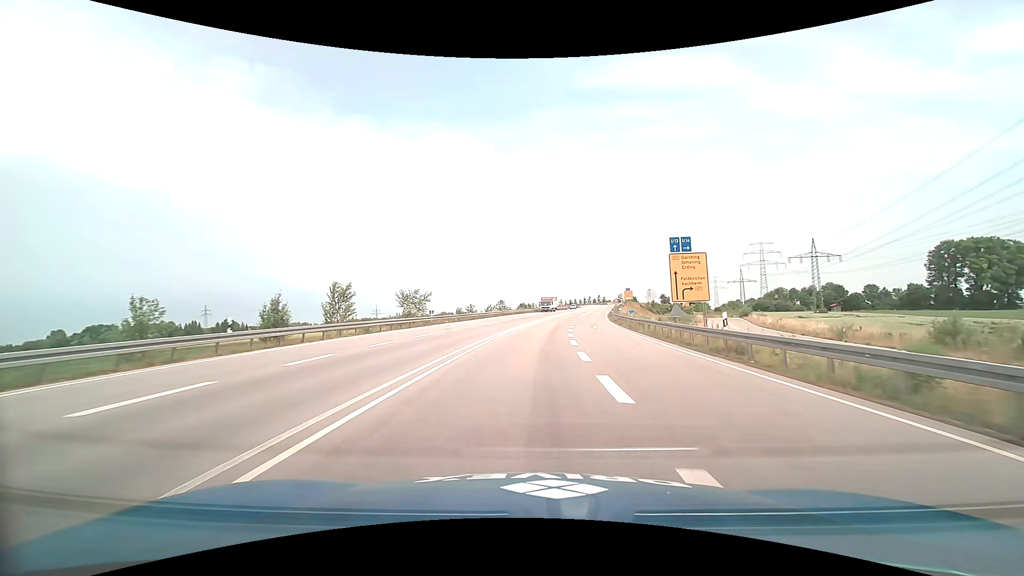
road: trunk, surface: asphalt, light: Day
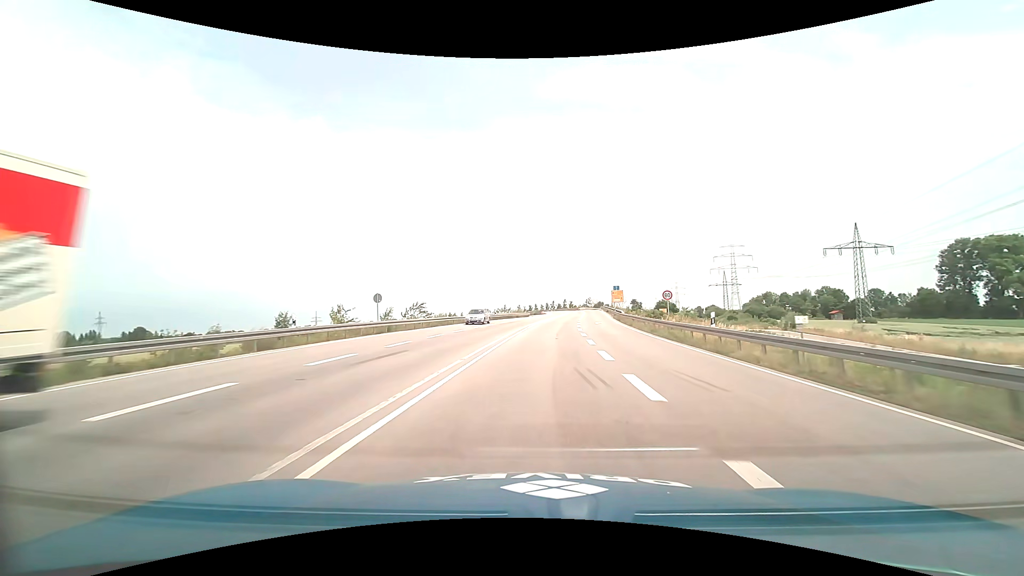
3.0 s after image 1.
(+1.9, +47.9) m; +5°
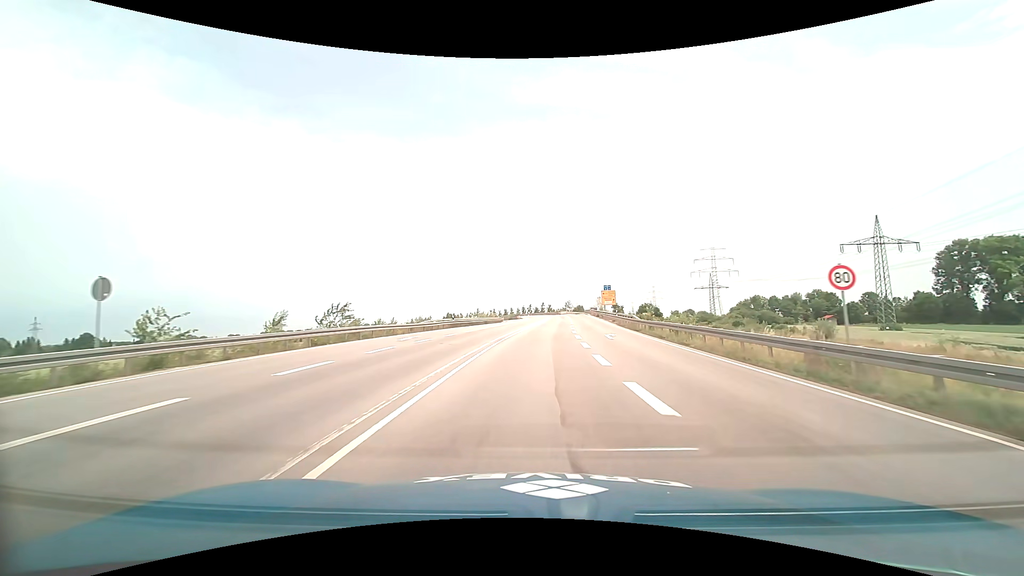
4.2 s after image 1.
(+0.4, +19.1) m; +3°
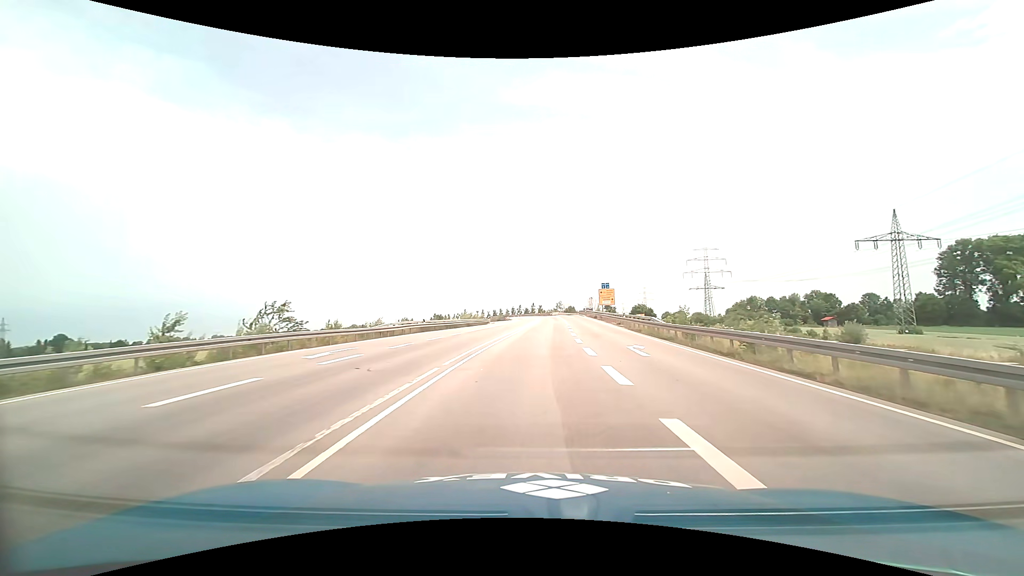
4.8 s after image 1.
(+0.1, +9.5) m; +1°
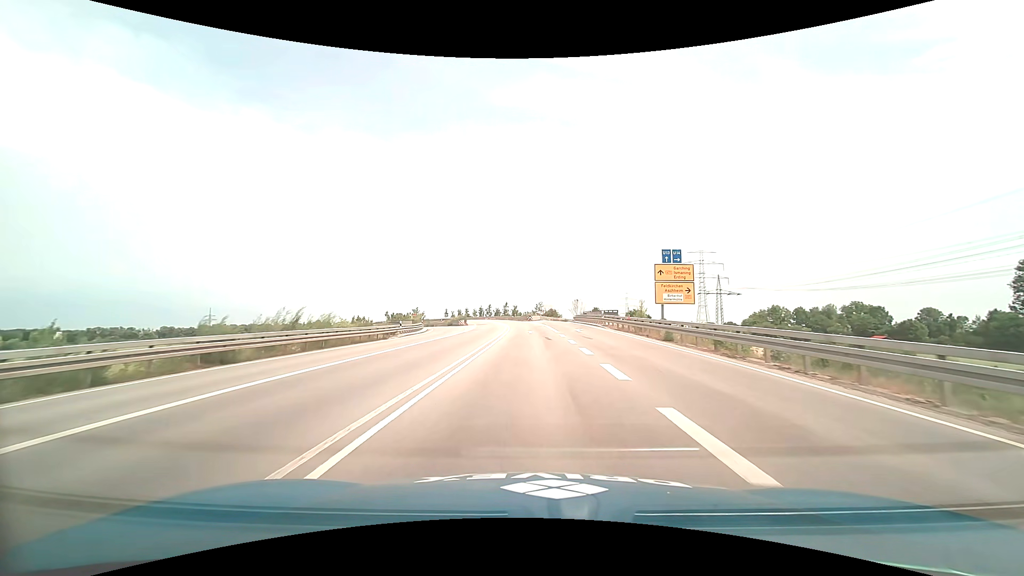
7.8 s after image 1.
(+1.3, +47.3) m; +3°
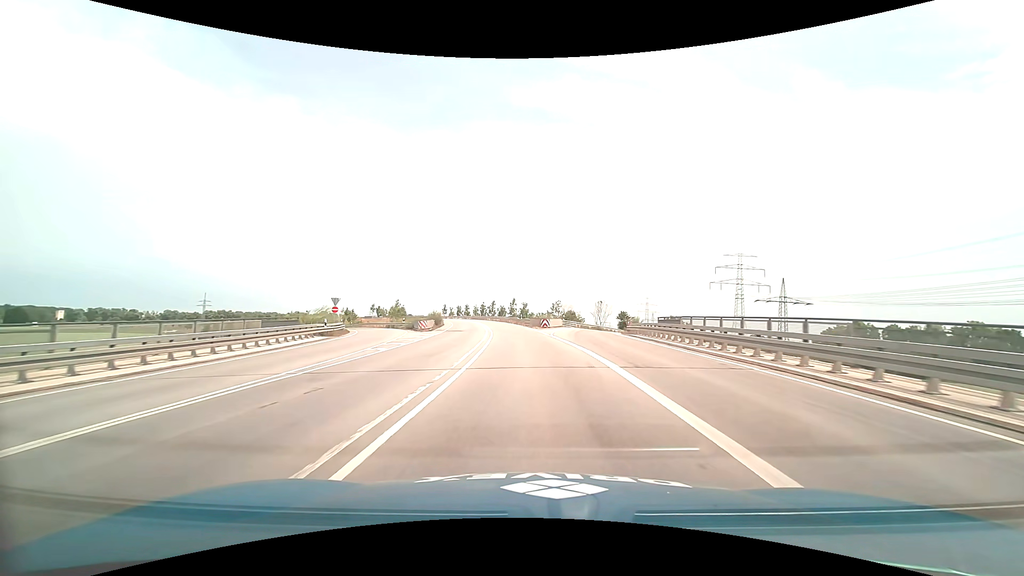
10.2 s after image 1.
(-0.2, +37.9) m; -2°
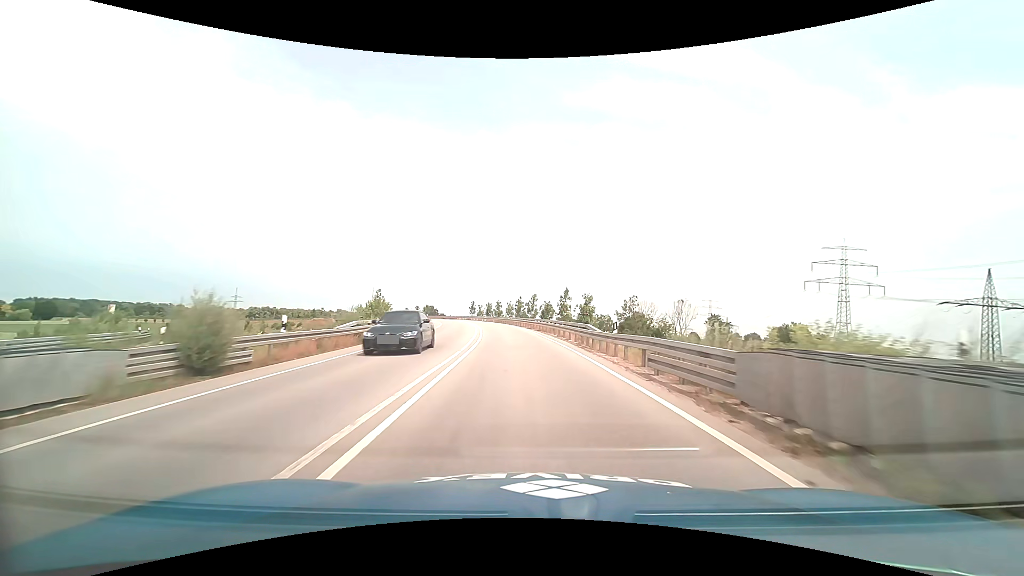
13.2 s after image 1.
(-2.2, +48.0) m; -5°
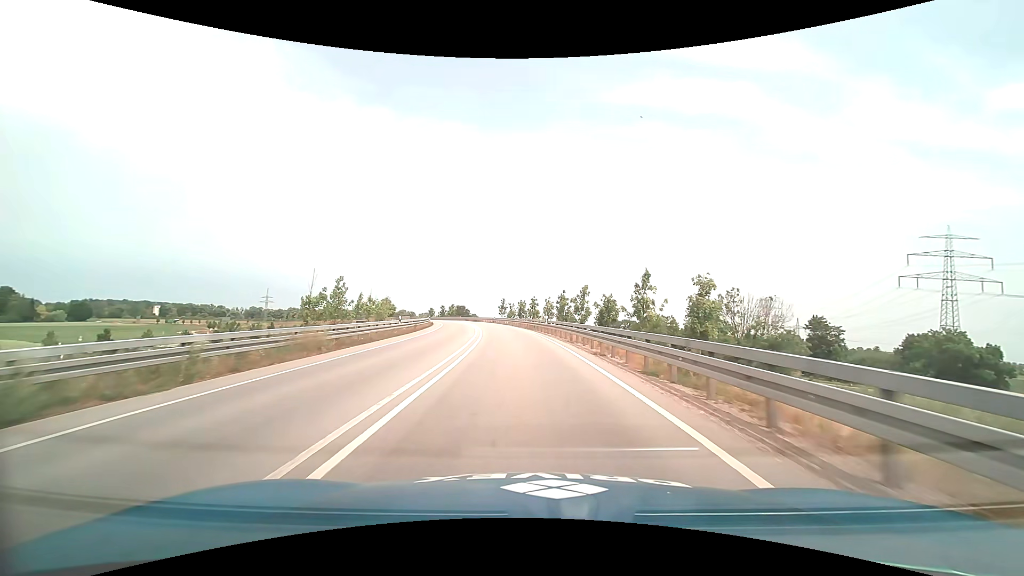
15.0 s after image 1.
(-1.1, +29.0) m; -5°
(0, +10) (0, +20) (-1, +30) (-2, +40) (-3, +50) (-5, +60) (-6, +70) (-8, +79) (-10, +89) (-13, +99) m
